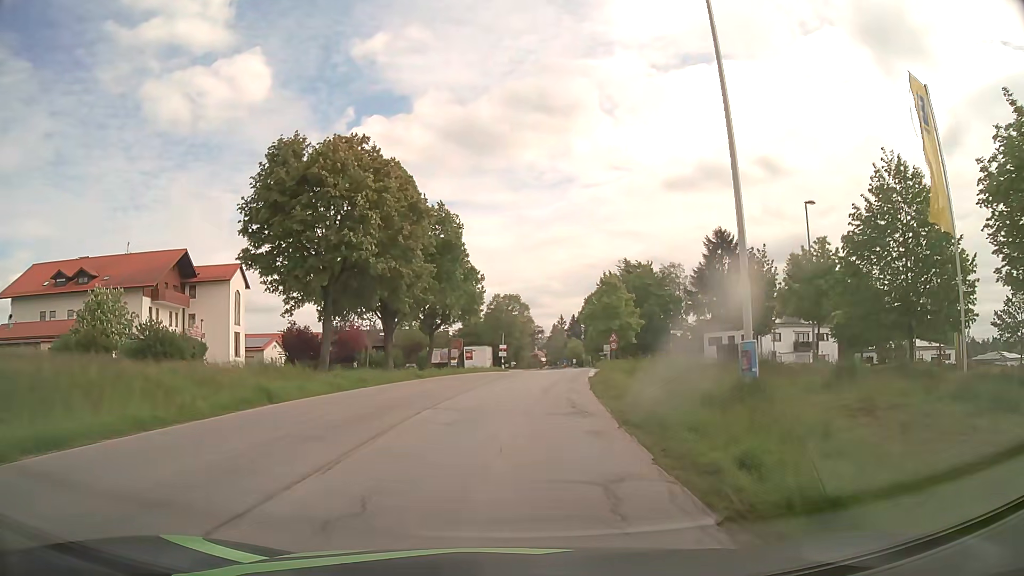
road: tertiary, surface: asphalt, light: Day
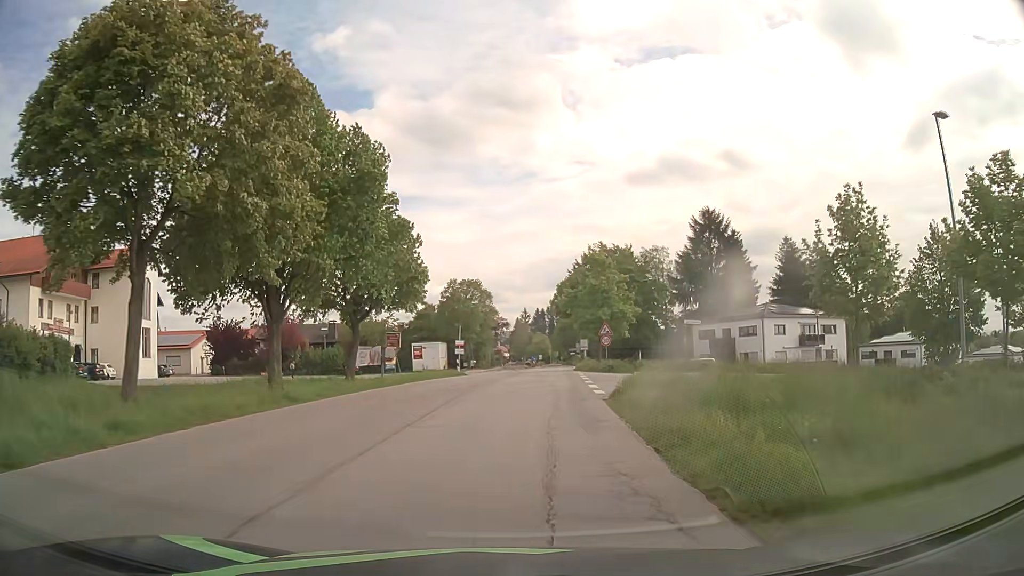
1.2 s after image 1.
(+0.5, +13.6) m; +4°
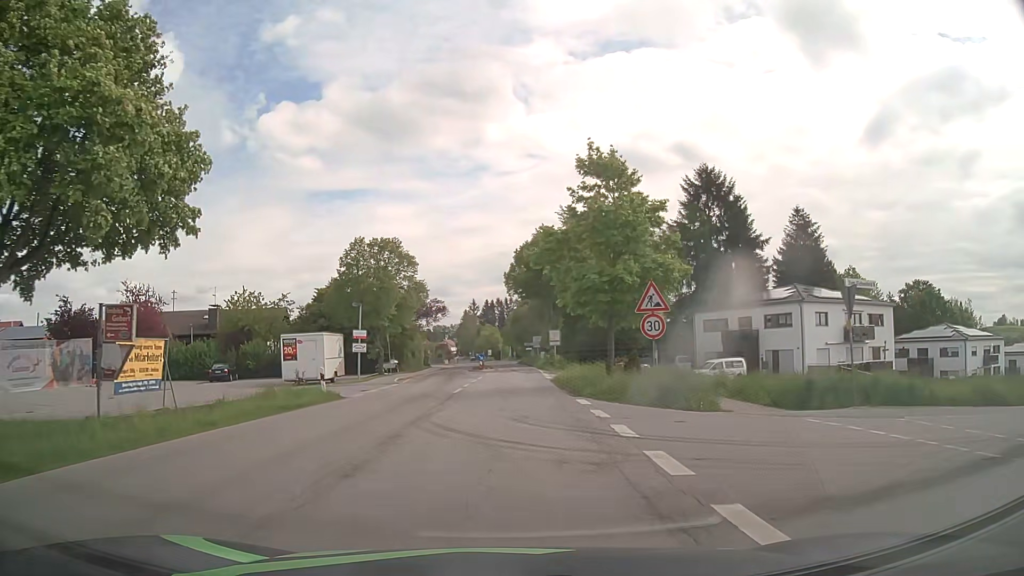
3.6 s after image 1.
(+1.0, +23.3) m; +5°
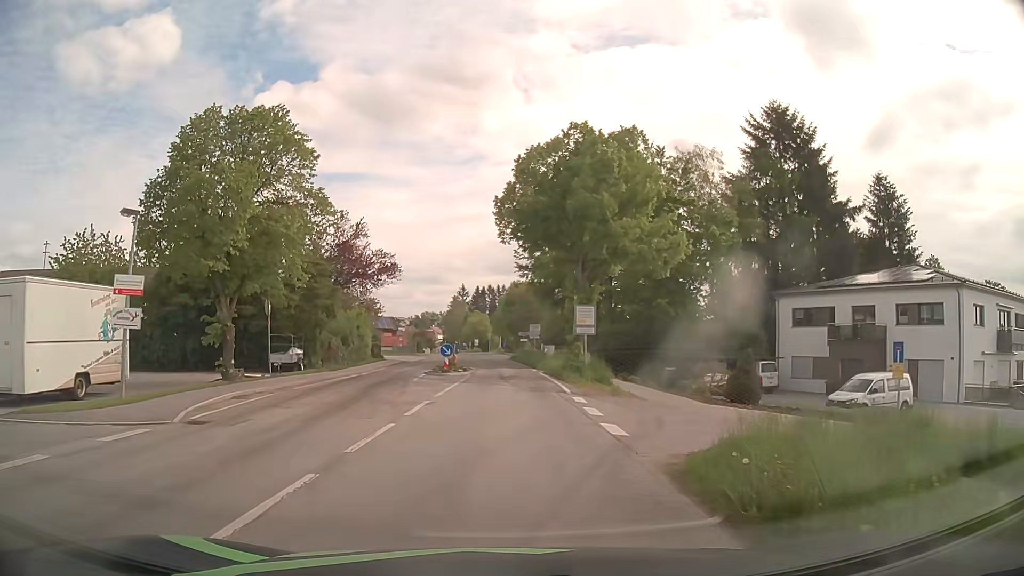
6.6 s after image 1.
(0.0, +23.5) m; 0°
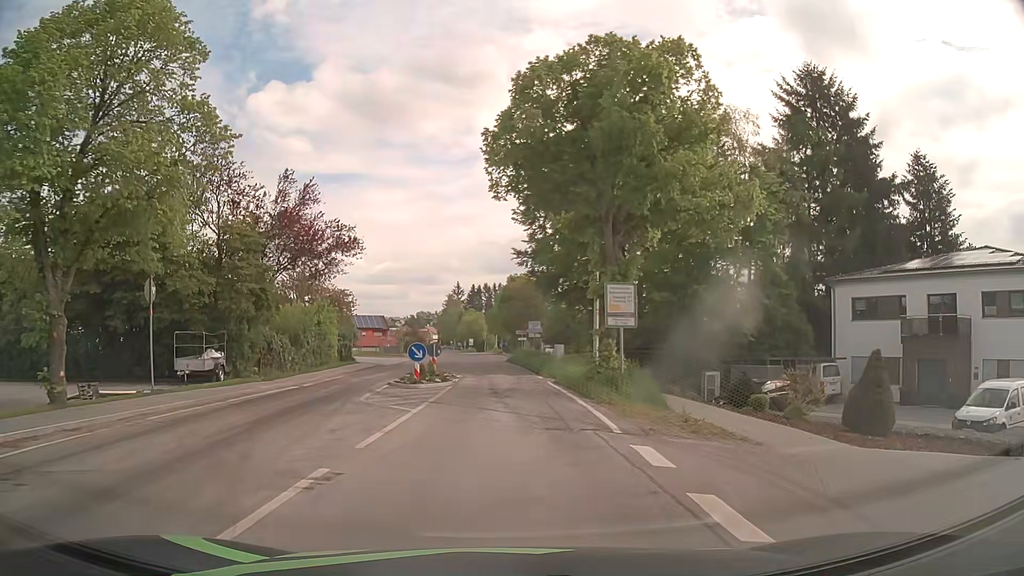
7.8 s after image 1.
(+0.1, +8.9) m; +1°
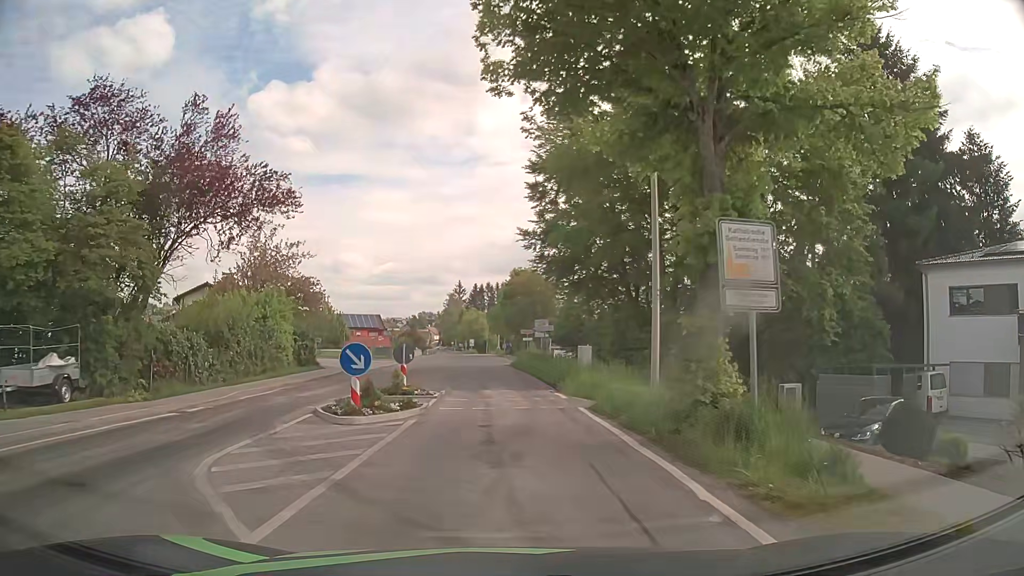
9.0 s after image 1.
(0.0, +9.2) m; 0°
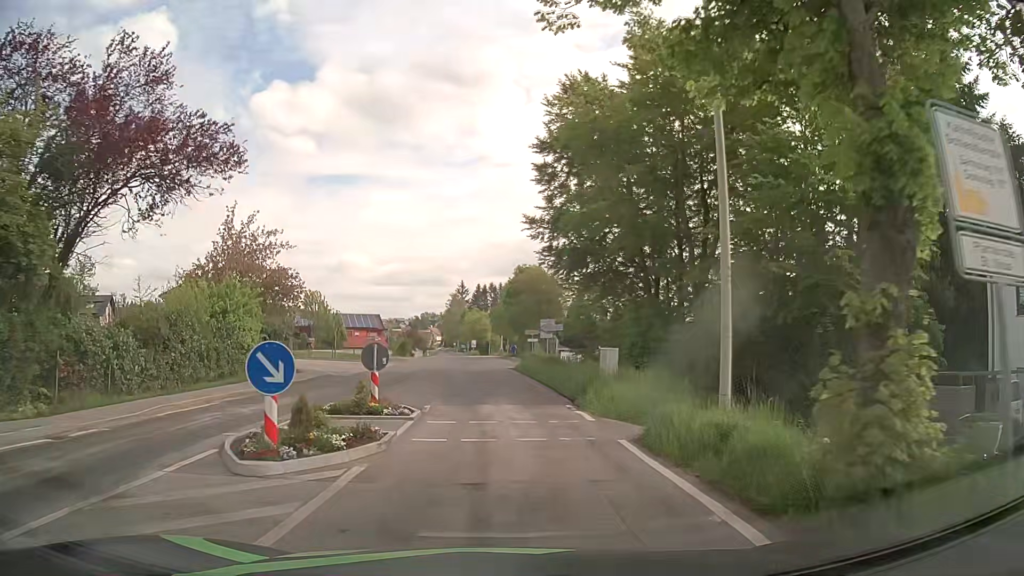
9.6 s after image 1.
(0.0, +4.7) m; 0°
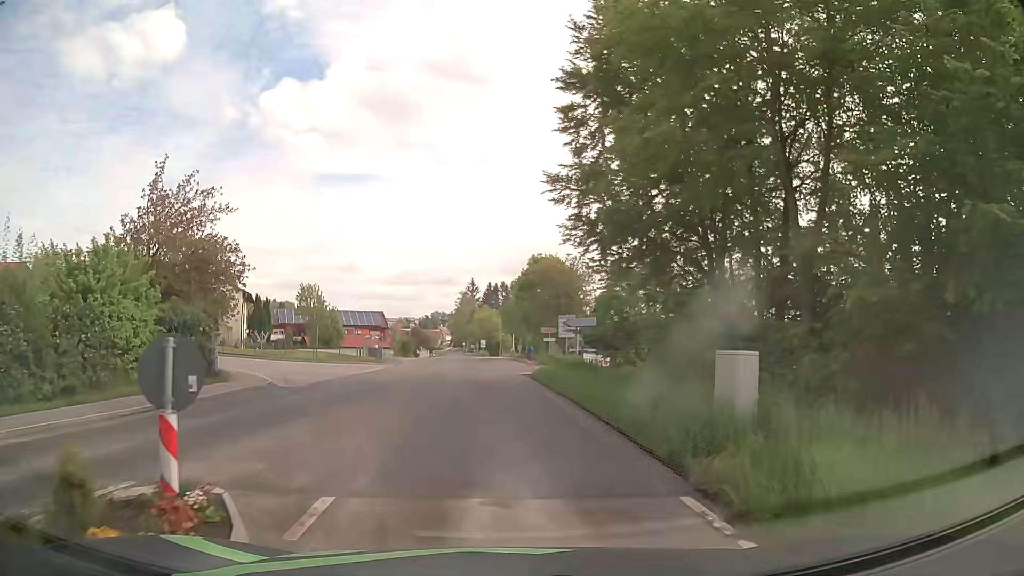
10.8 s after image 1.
(-0.1, +9.5) m; -1°
(0, +10) (-1, +20) (-1, +30) (-1, +40) (+2, +49) (+12, +53) (+21, +56) (+30, +60) (+39, +64) (+49, +68) m
